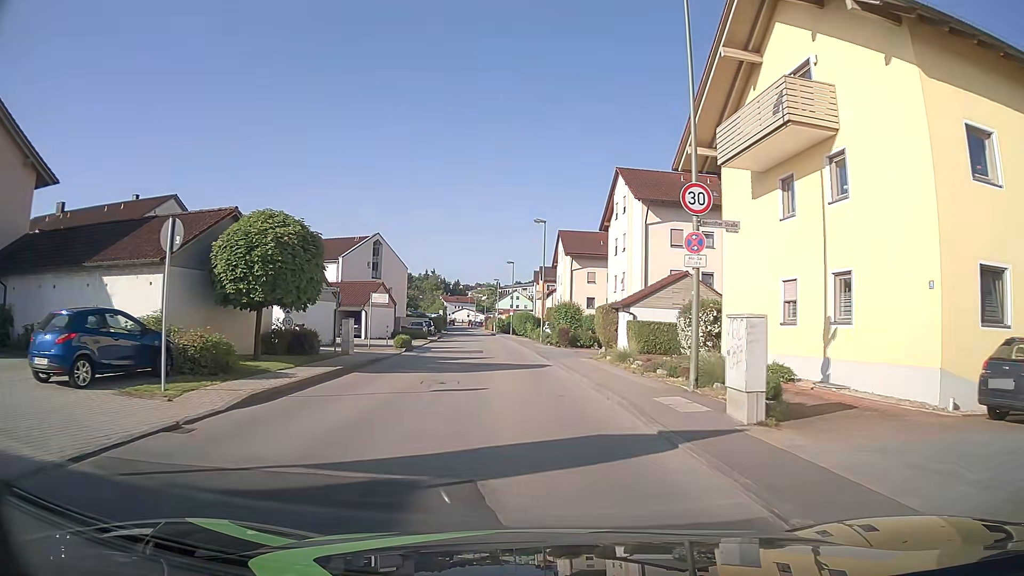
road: unclassified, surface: asphalt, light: Day
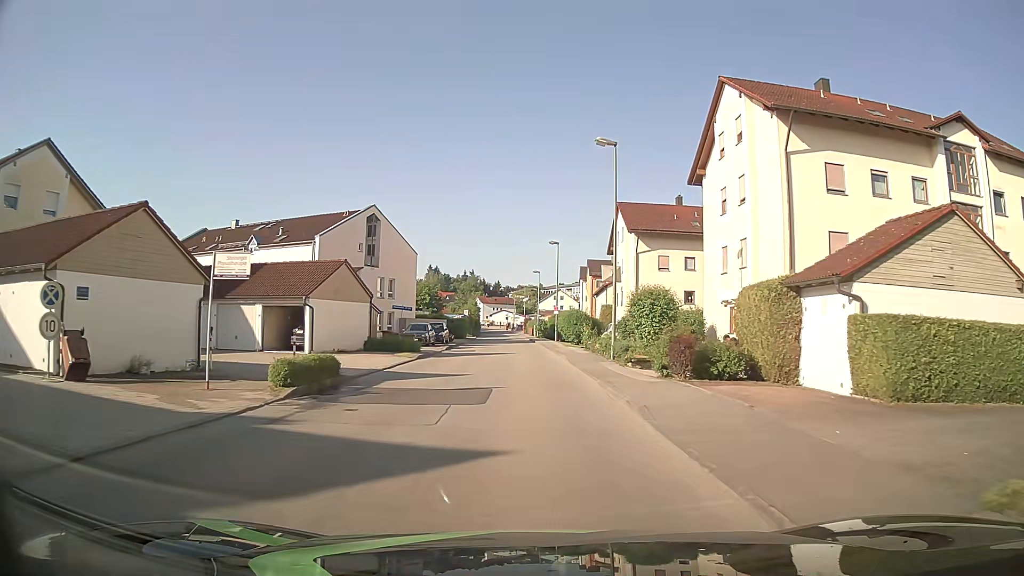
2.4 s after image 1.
(-0.8, +20.0) m; -3°
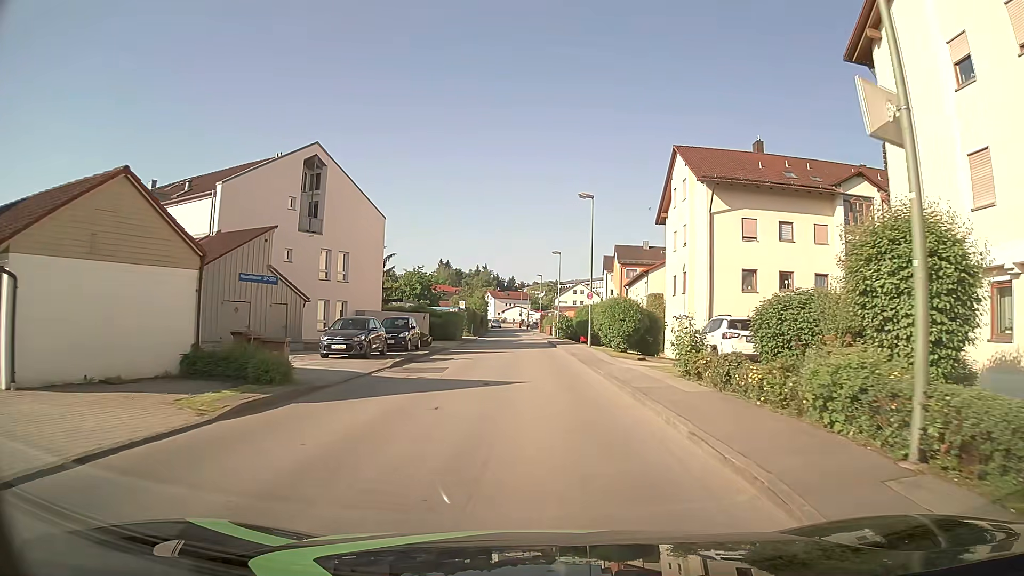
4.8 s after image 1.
(-0.5, +19.2) m; -2°
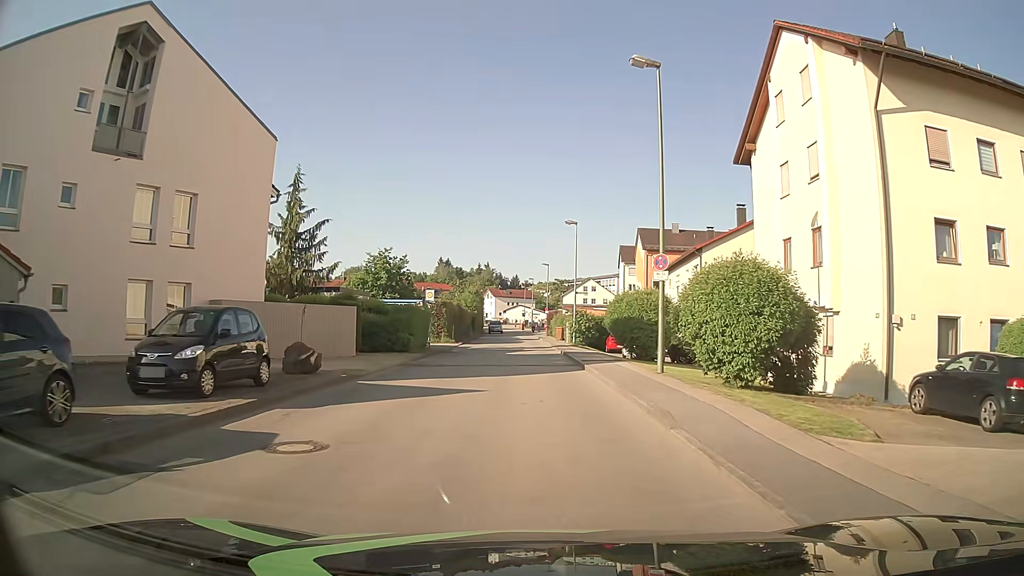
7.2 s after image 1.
(+0.1, +19.1) m; 0°
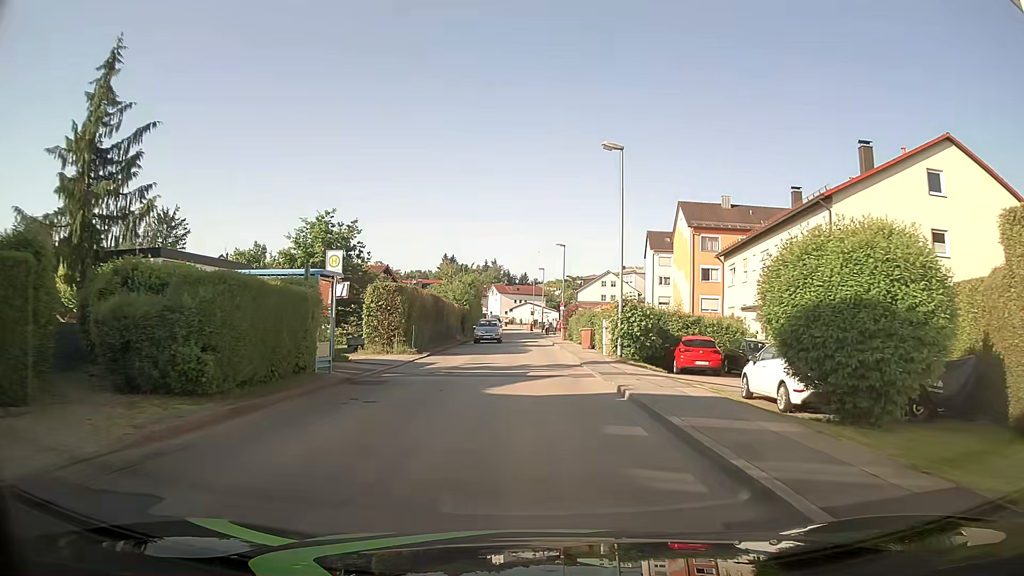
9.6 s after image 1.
(-0.1, +19.2) m; -1°
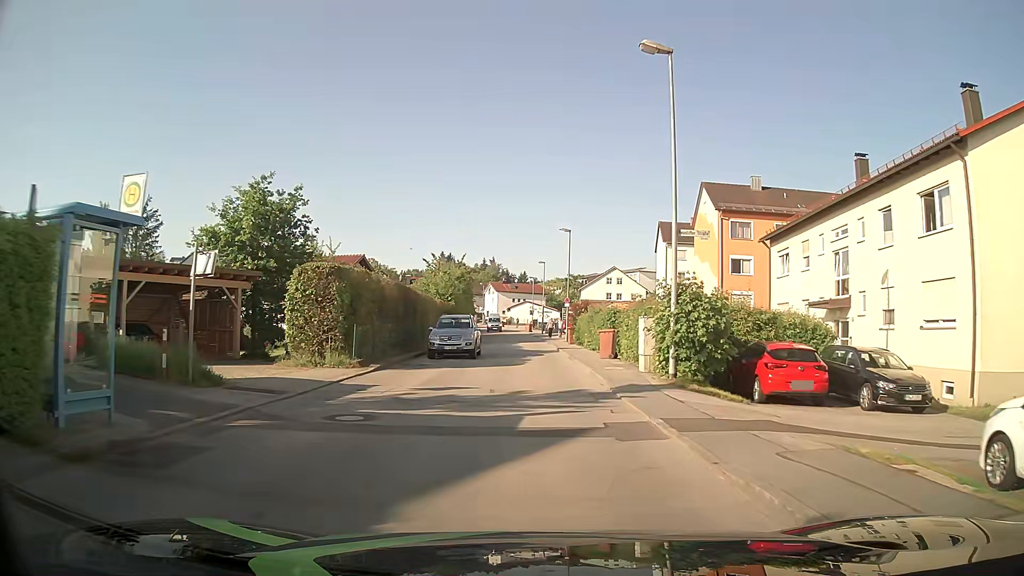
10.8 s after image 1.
(0.0, +9.6) m; +1°
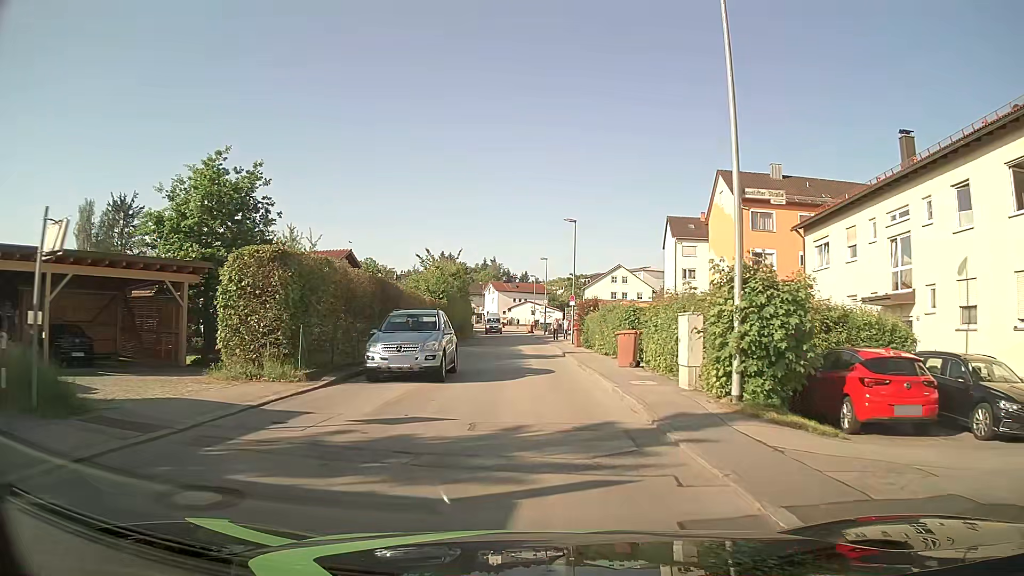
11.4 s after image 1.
(0.0, +4.8) m; 0°
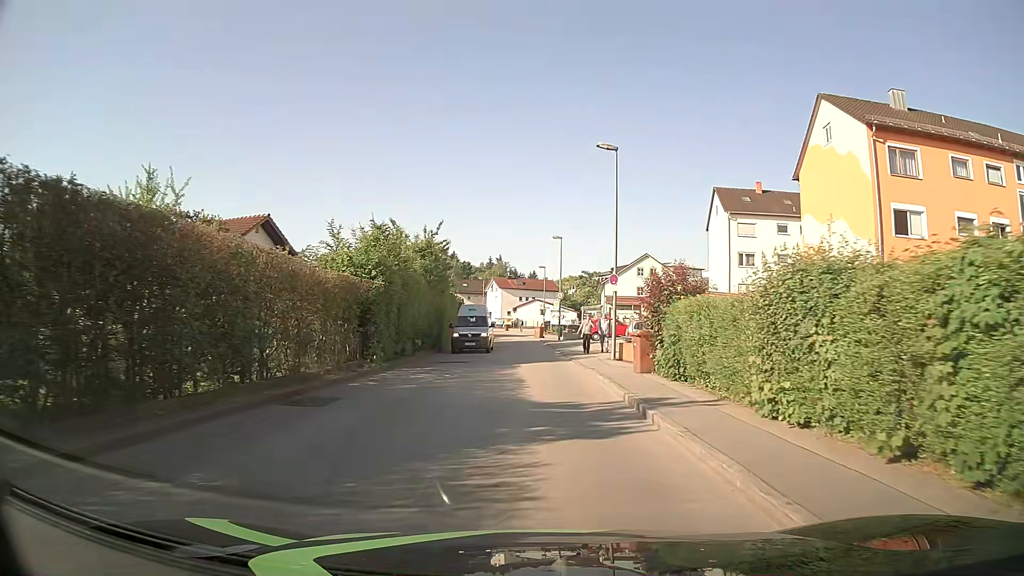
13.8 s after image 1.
(-0.3, +19.1) m; -1°
(0, +10) (0, +20) (0, +30) (-1, +40) (-1, +50) (-2, +60) (-2, +70) (-3, +80) (-5, +90) (-8, +99) m
